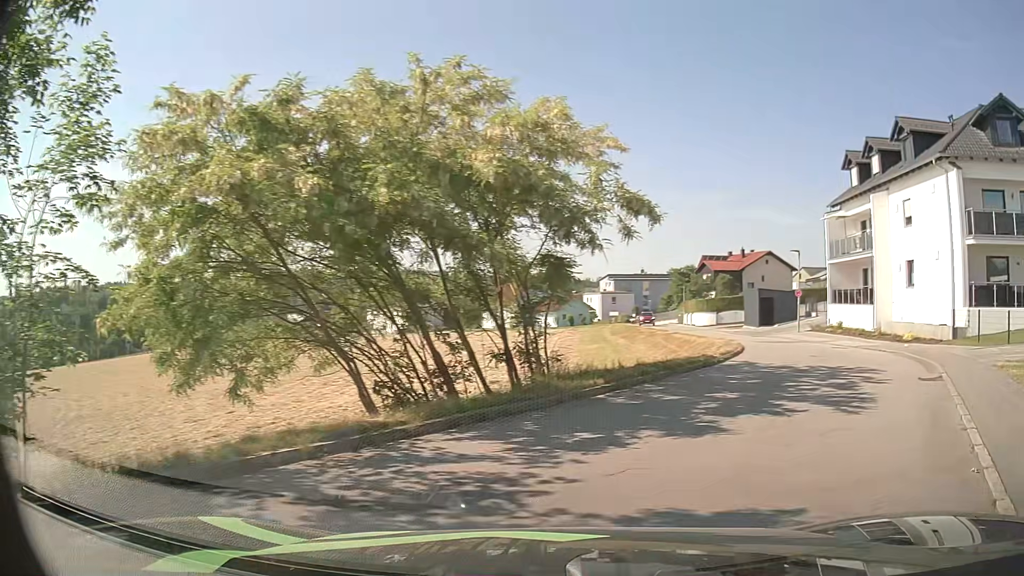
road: residential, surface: asphalt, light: Day
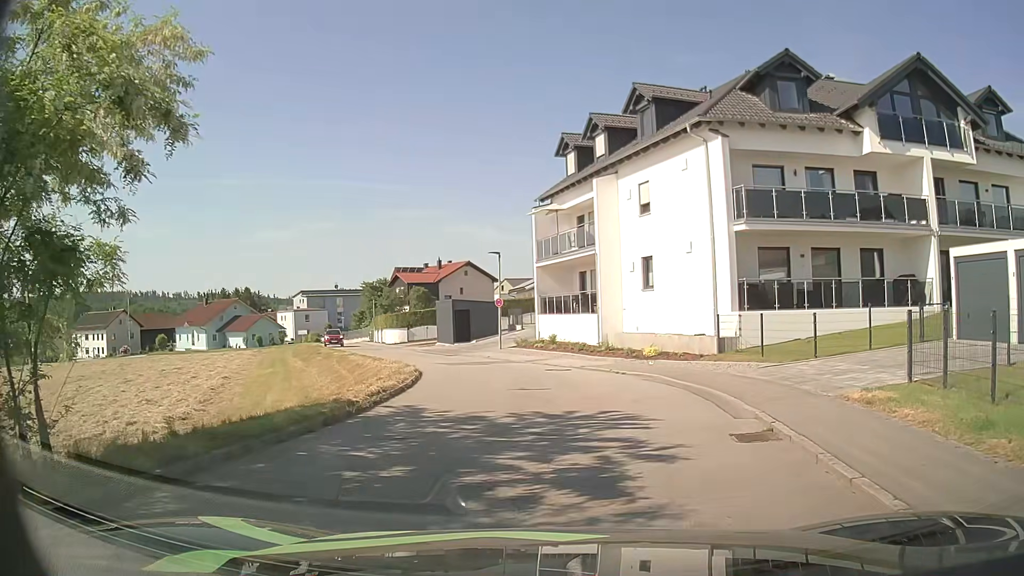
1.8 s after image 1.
(+1.8, +6.5) m; +26°
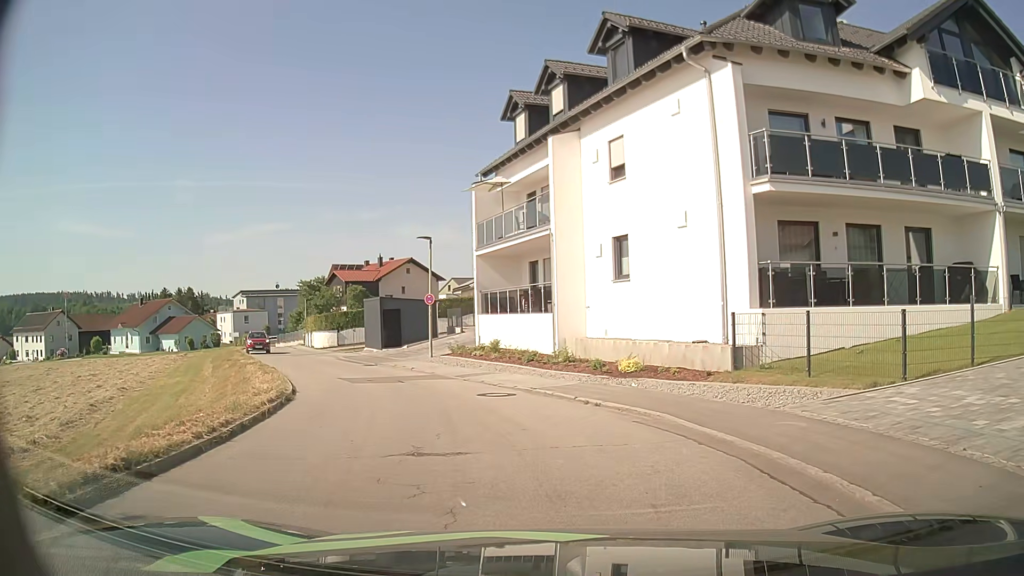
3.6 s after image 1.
(+0.2, +6.6) m; +4°
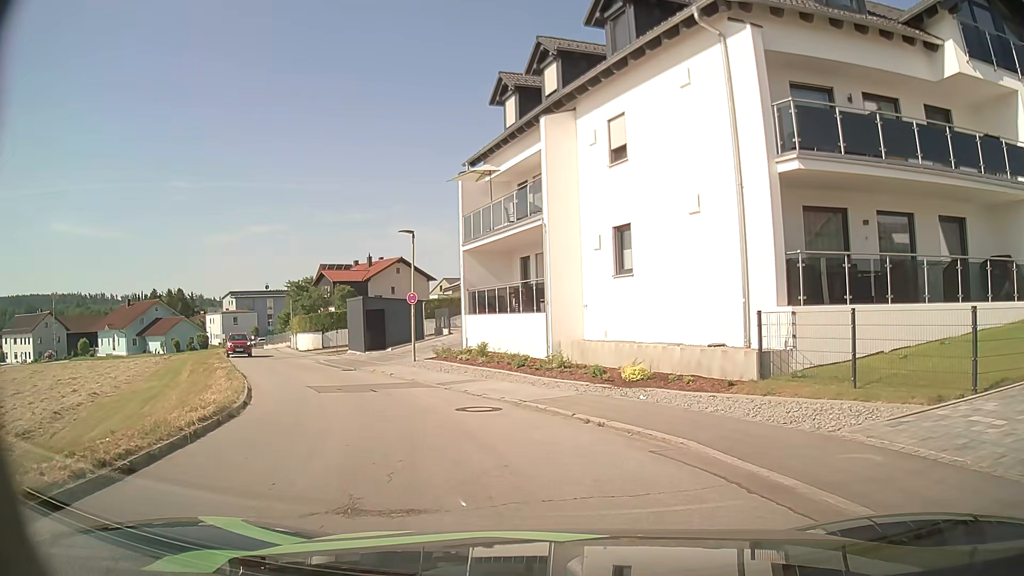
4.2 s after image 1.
(0.0, +2.2) m; +1°
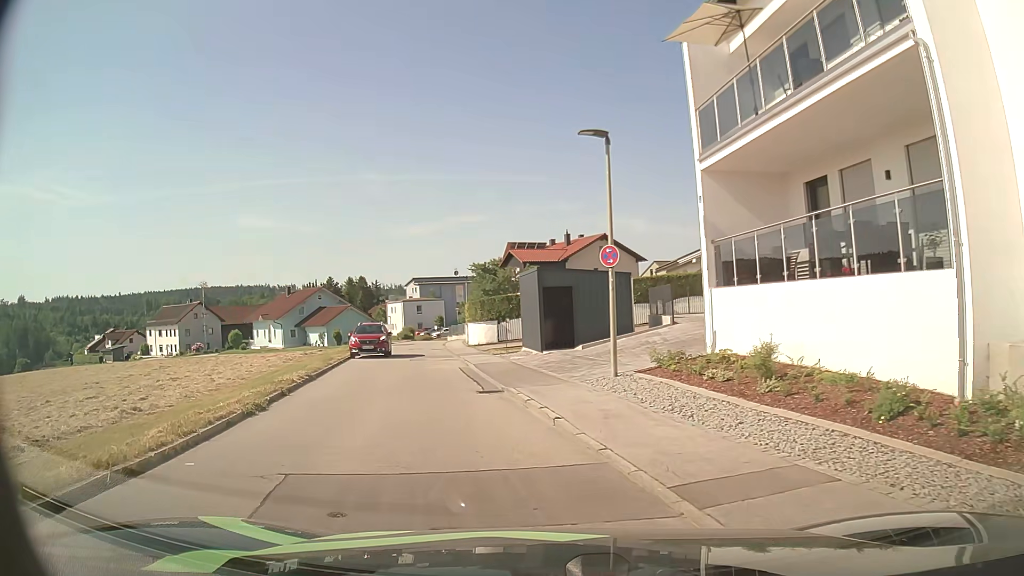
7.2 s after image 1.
(-1.6, +12.0) m; -19°
